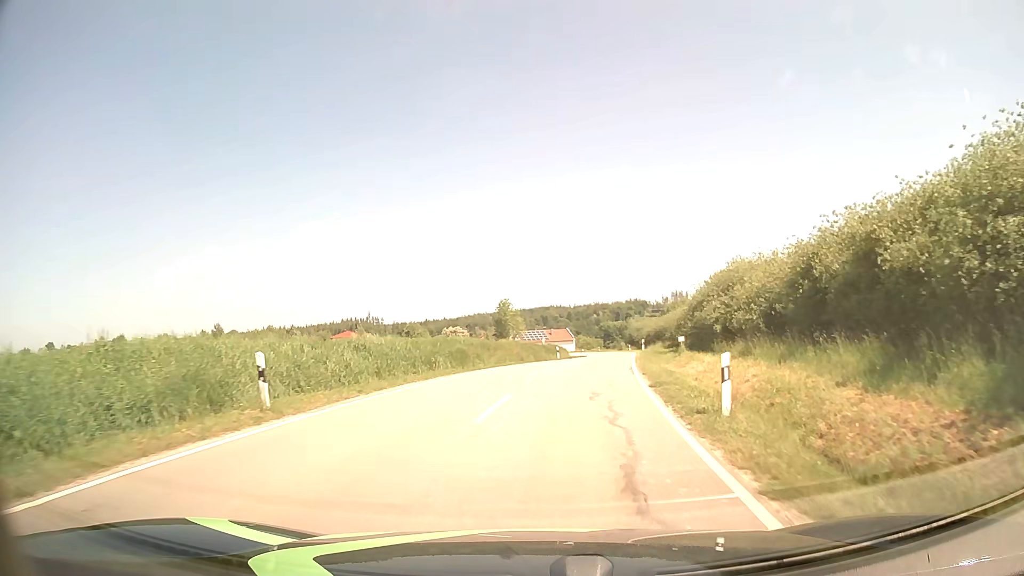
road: tertiary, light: Day
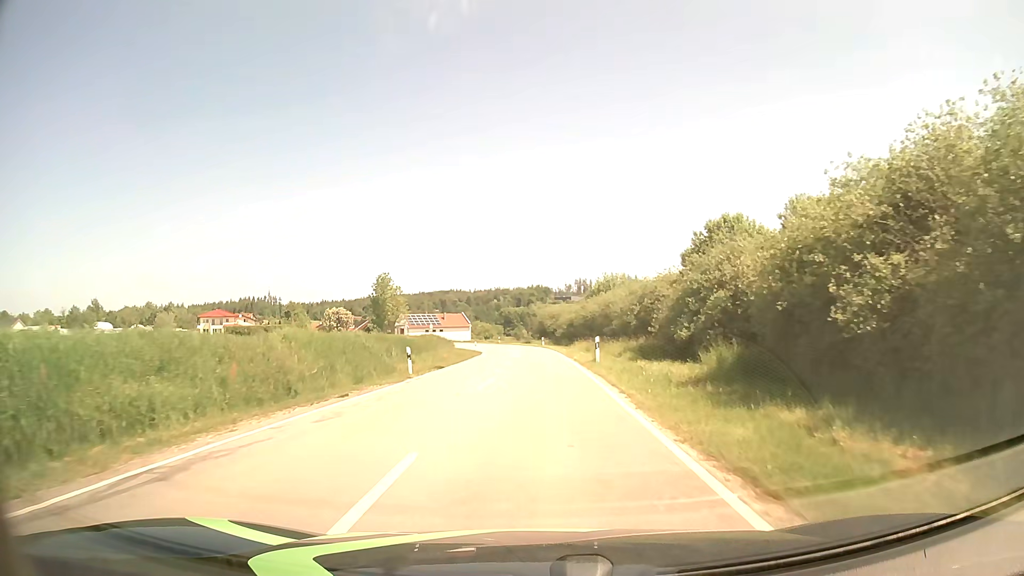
(+2.6, +30.1) m; +9°
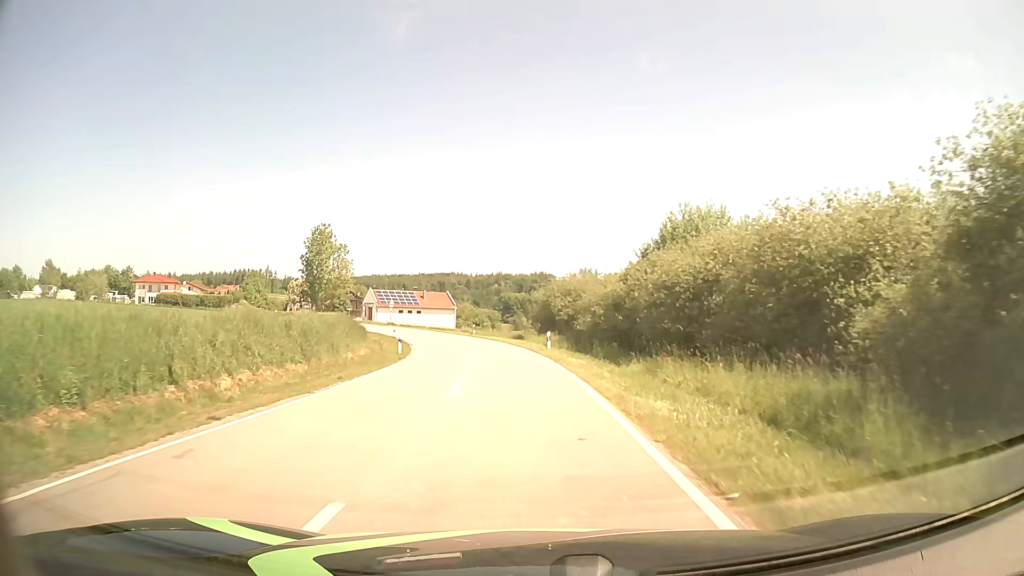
(+0.2, +38.6) m; 0°
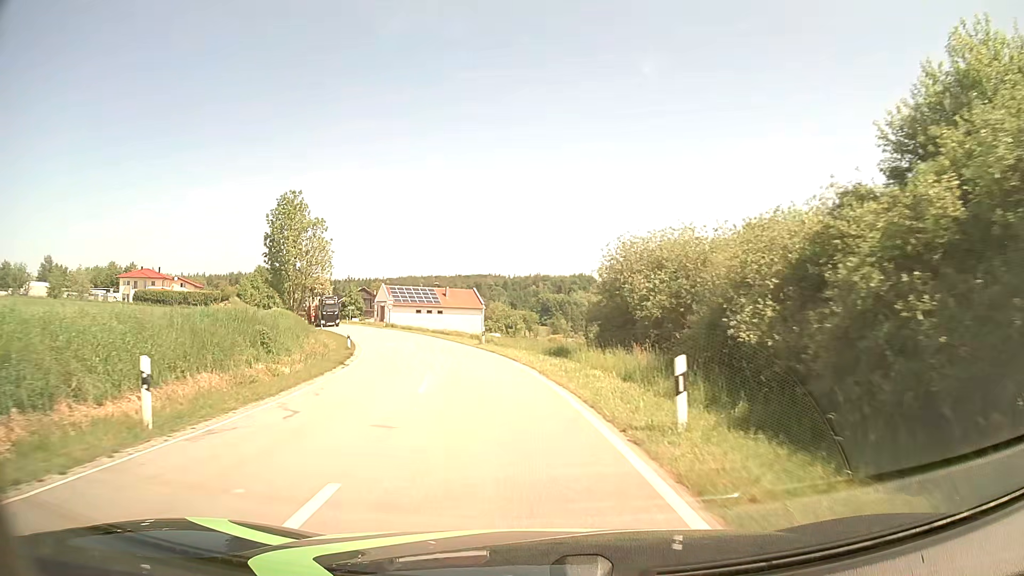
(-0.5, +23.7) m; -3°
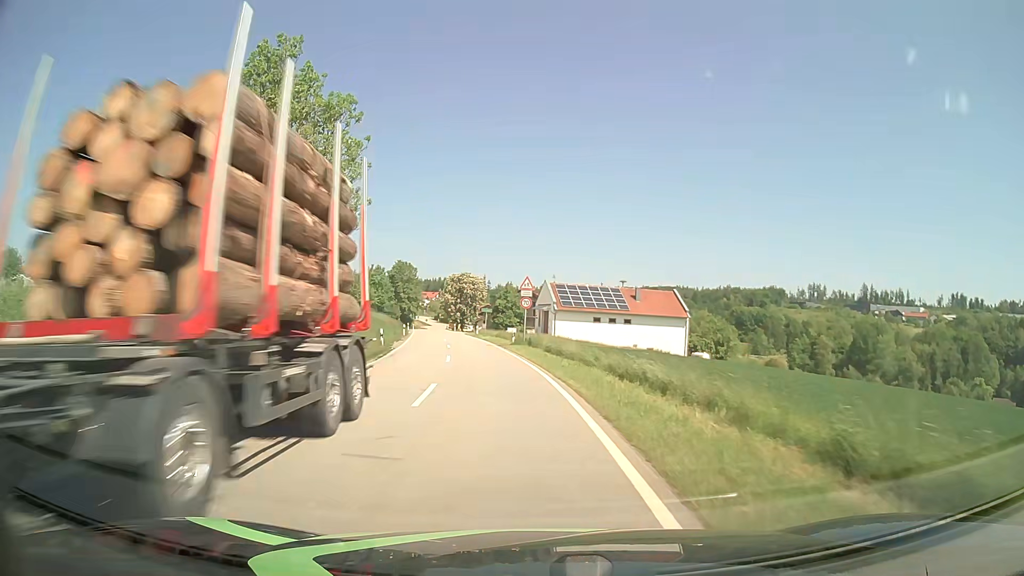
(-5.0, +38.7) m; -15°
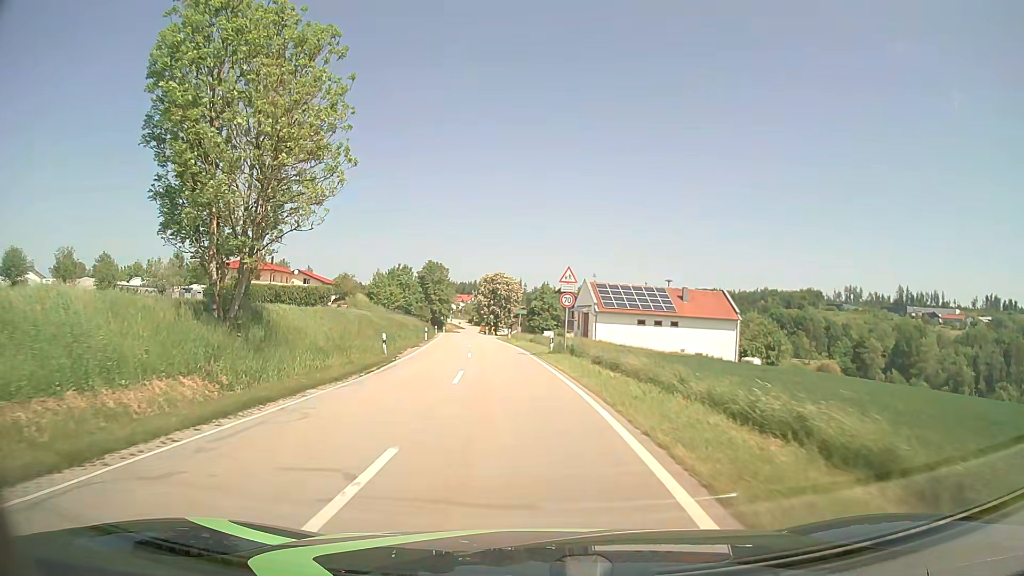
(-0.3, +7.8) m; -4°
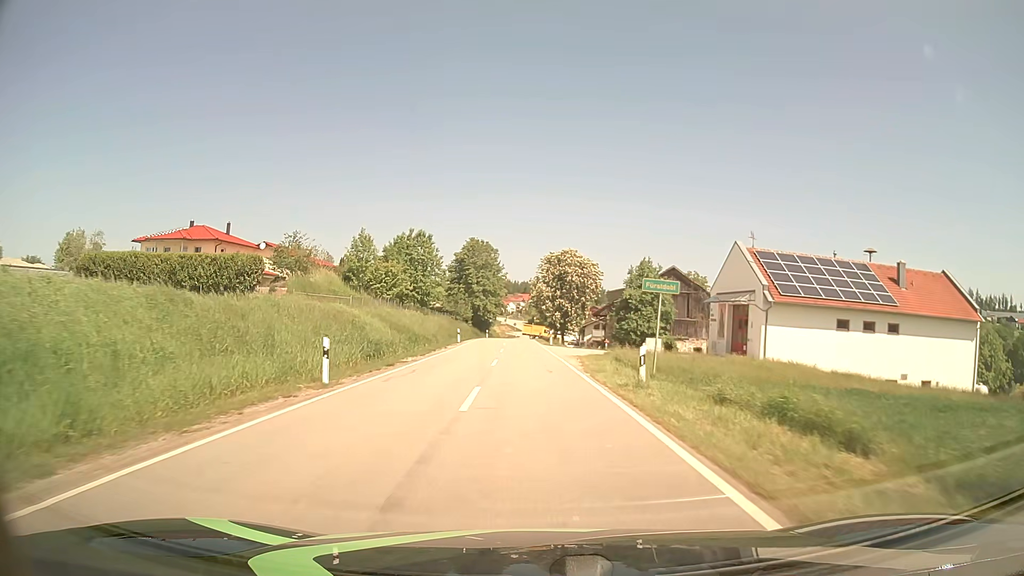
(-2.8, +41.8) m; -5°
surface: asphalt
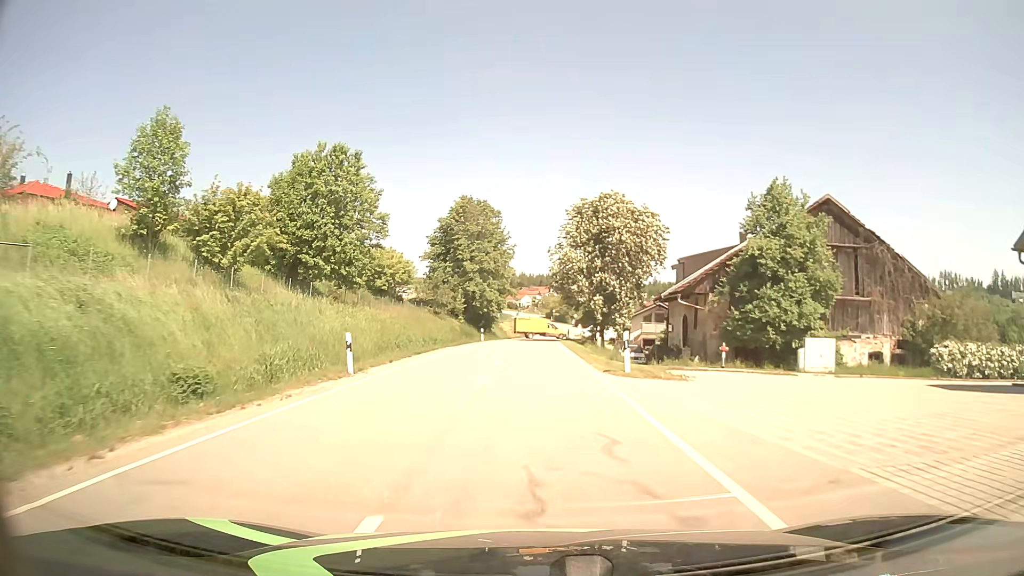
(-0.5, +33.9) m; -1°
(0, +10) (0, +20) (0, +30) (0, +40) (0, +50) (+1, +60) (+2, +70) (+3, +80) (+3, +90) (+4, +100) m
